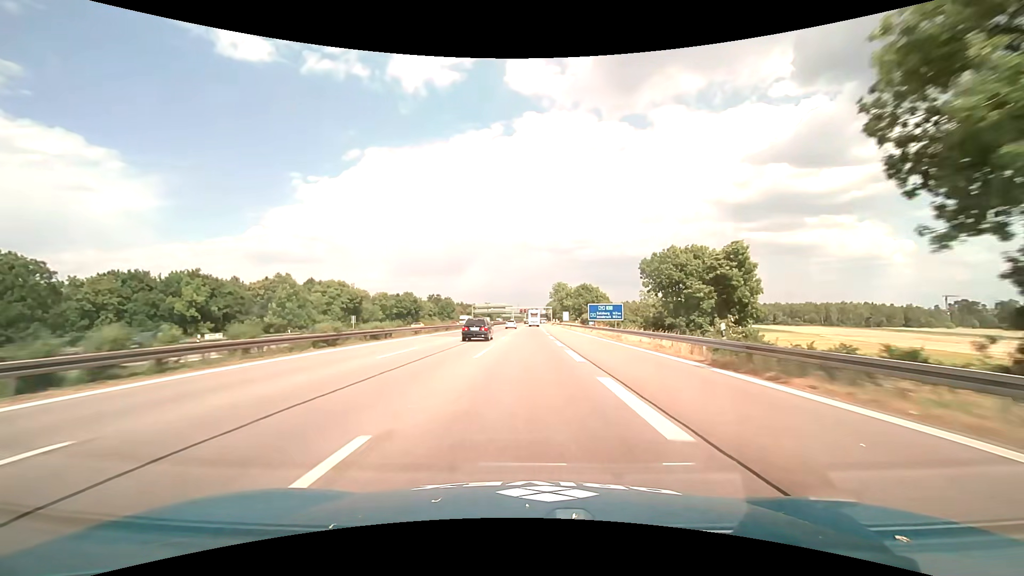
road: motorway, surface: asphalt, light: Day
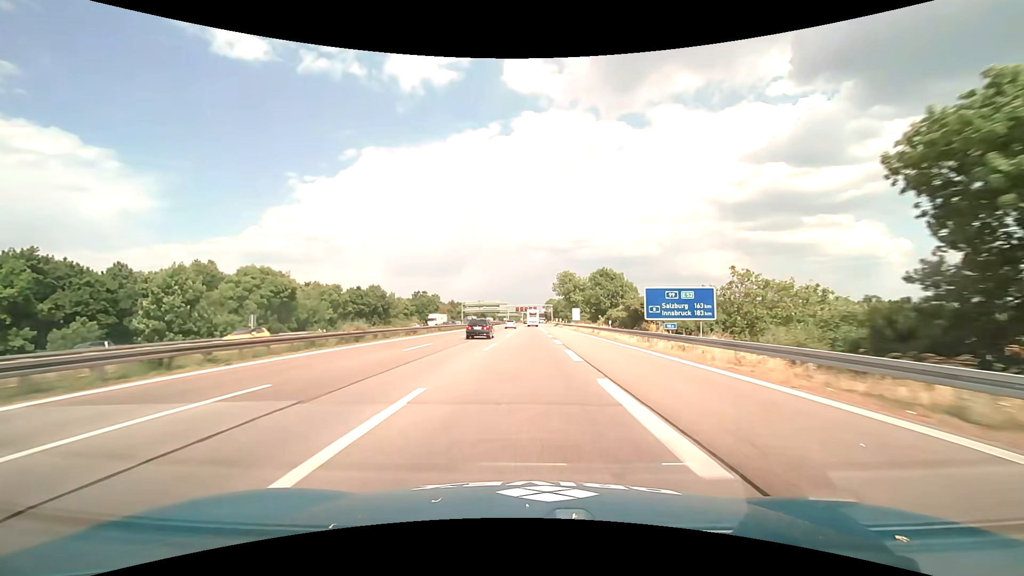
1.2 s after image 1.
(+0.2, +31.7) m; 0°
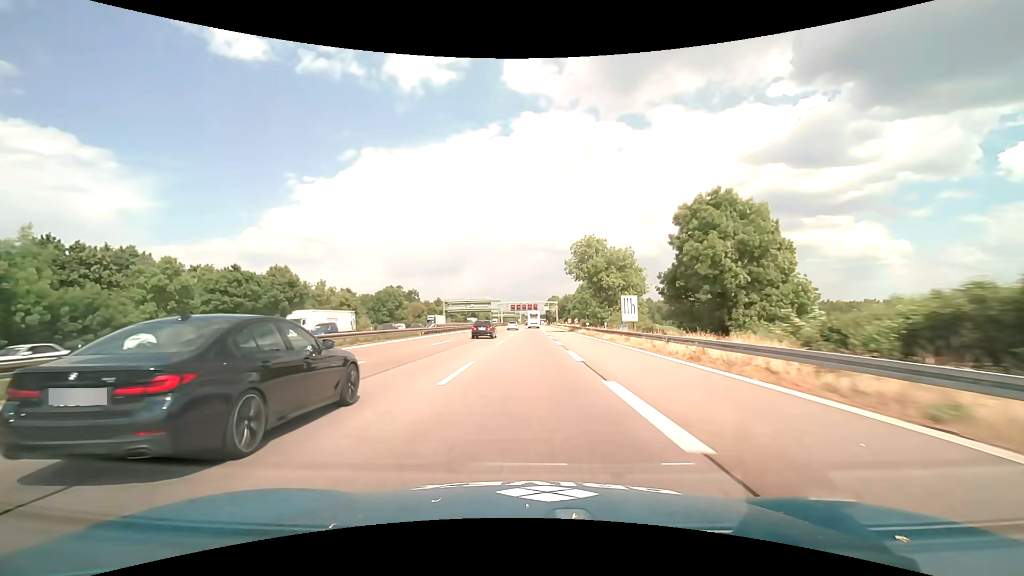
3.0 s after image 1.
(+0.1, +47.5) m; 0°
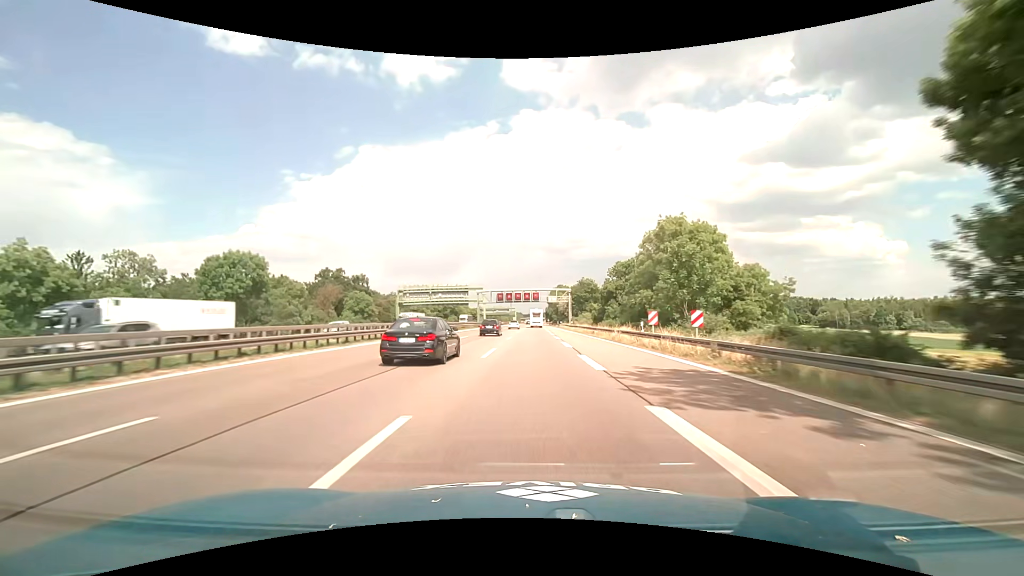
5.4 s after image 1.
(+0.1, +63.4) m; 0°
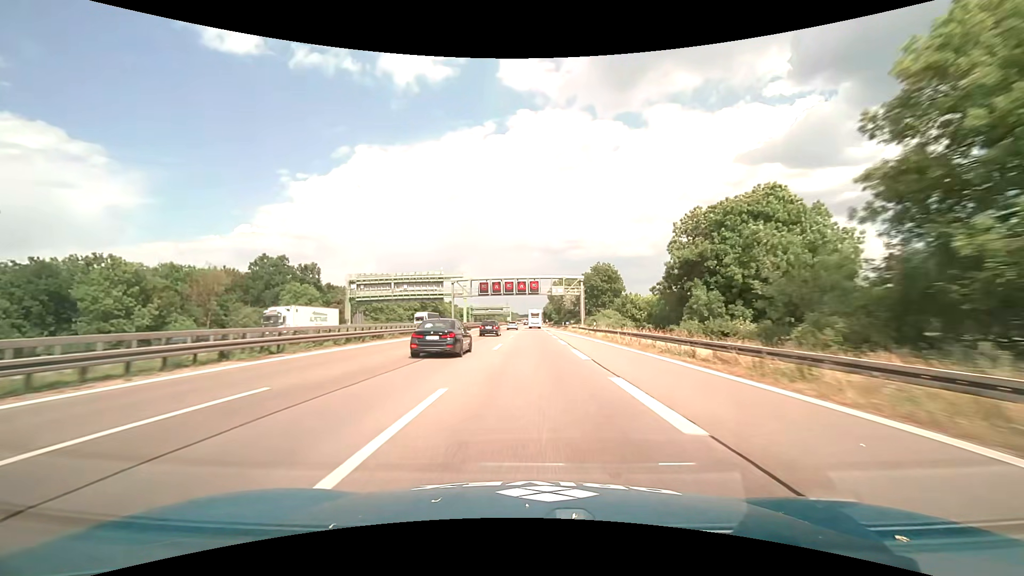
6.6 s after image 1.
(+0.2, +31.7) m; +1°
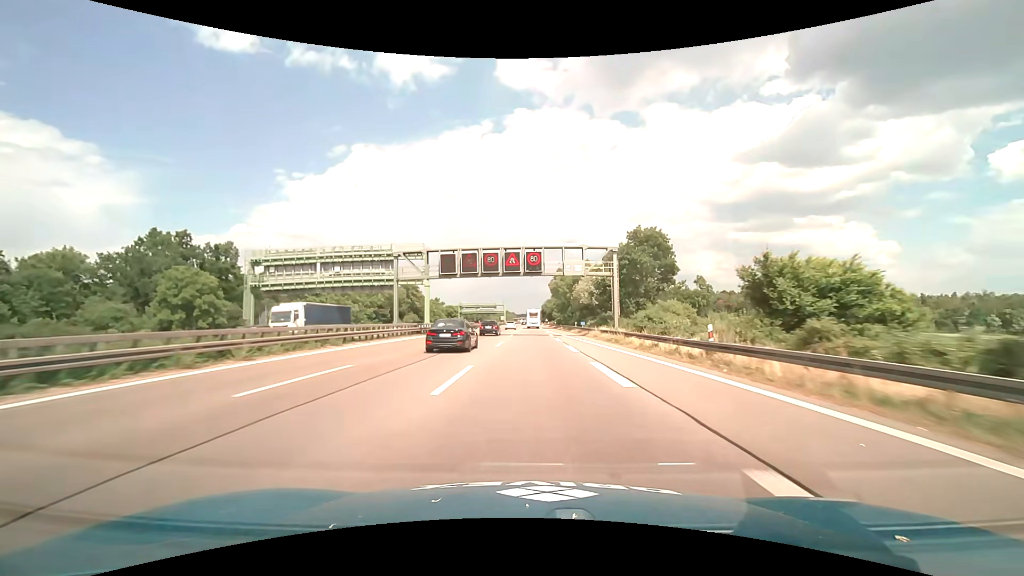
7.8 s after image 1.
(+0.1, +31.7) m; 0°
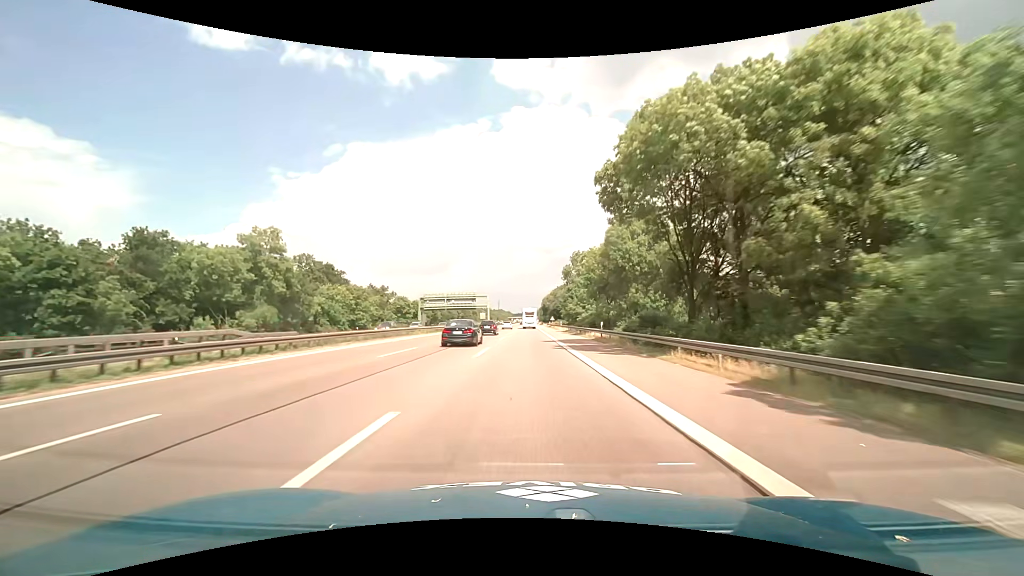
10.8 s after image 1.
(+0.3, +79.2) m; 0°
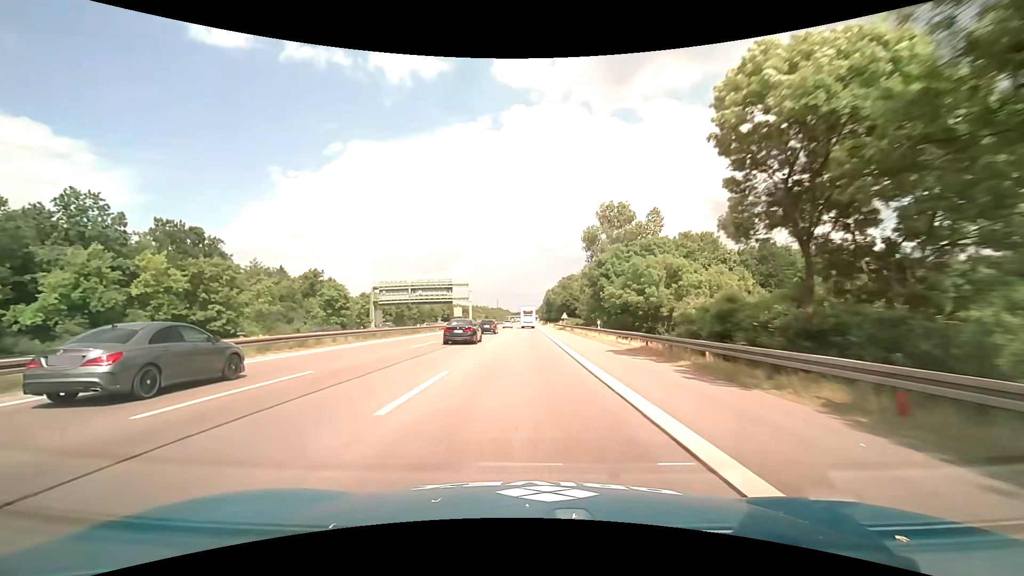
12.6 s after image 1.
(-0.1, +47.4) m; 0°
(0, +10) (0, +20) (0, +30) (0, +40) (0, +50) (0, +60) (0, +70) (0, +80) (0, +90) (0, +100) m
